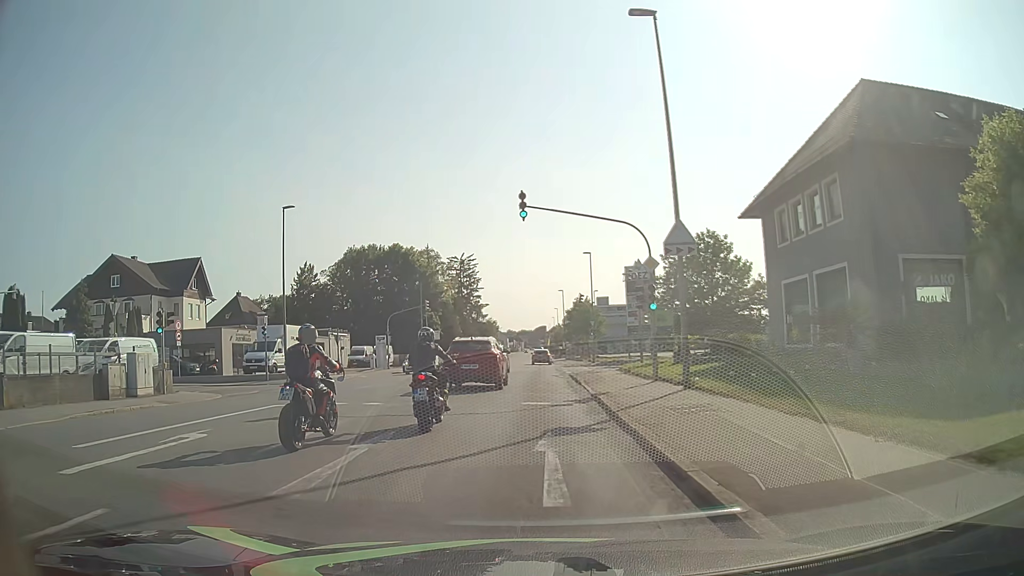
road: tertiary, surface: asphalt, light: Day
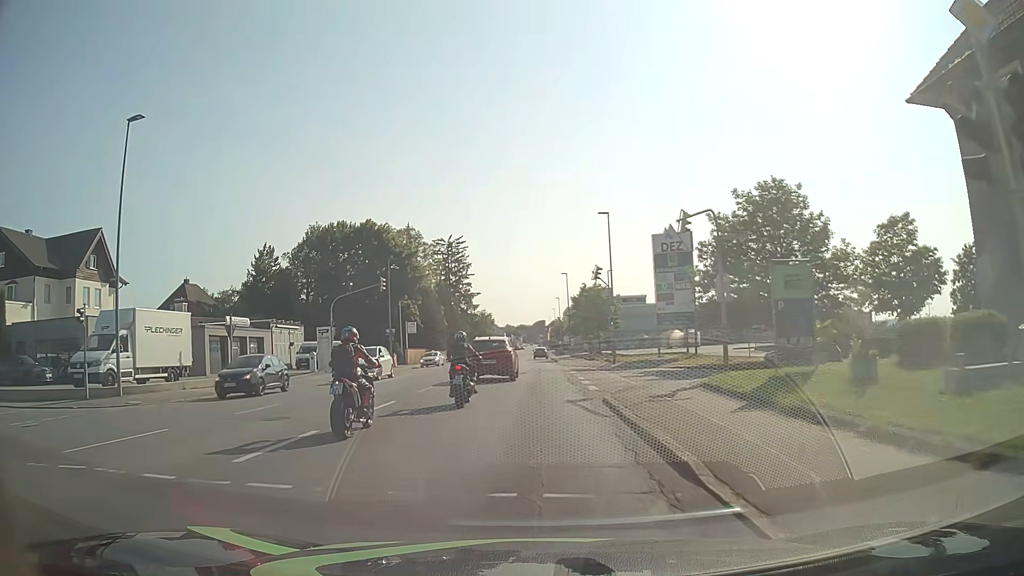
(+0.1, +17.7) m; +1°
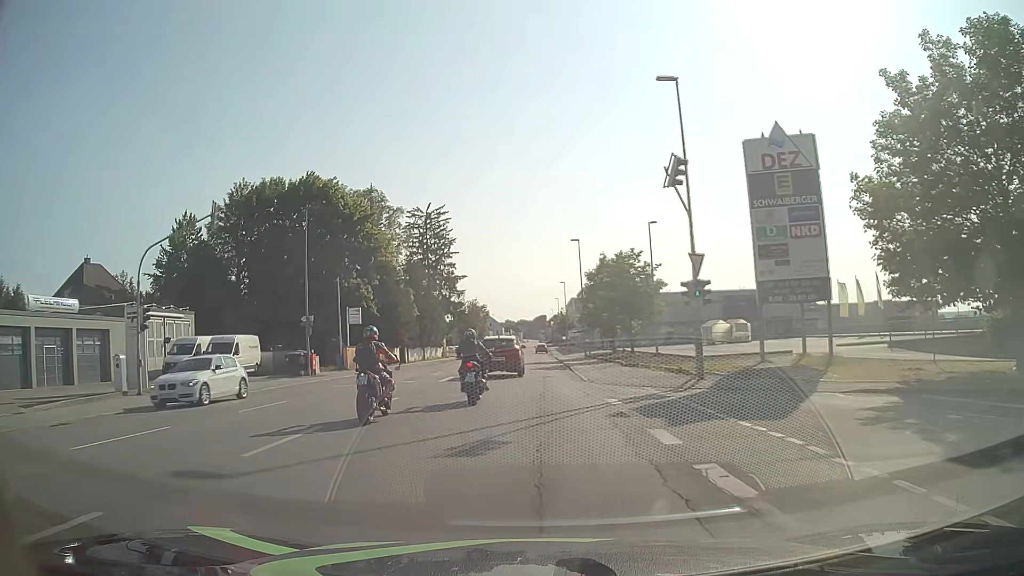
(-0.3, +24.2) m; -1°
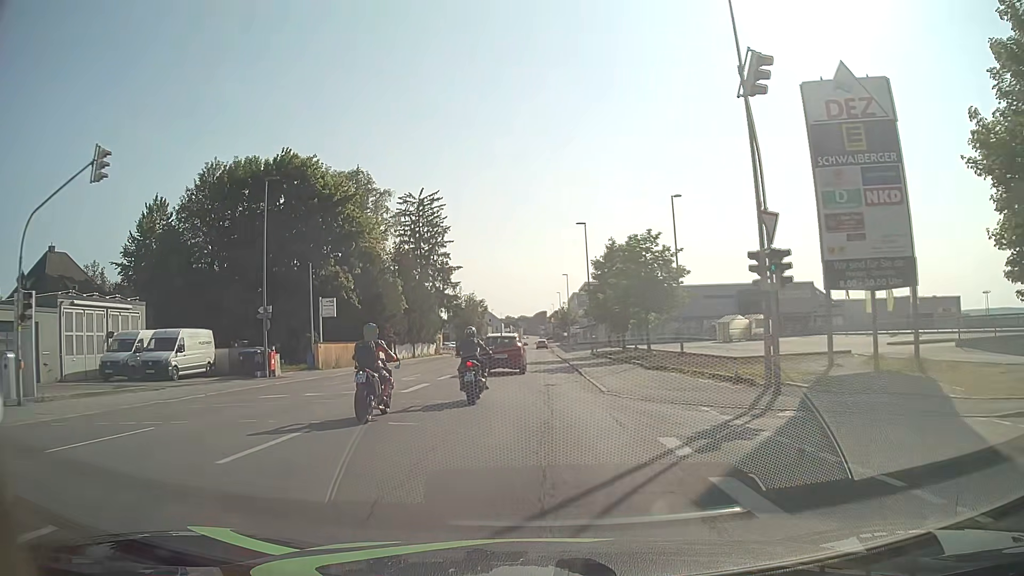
(0.0, +6.8) m; 0°
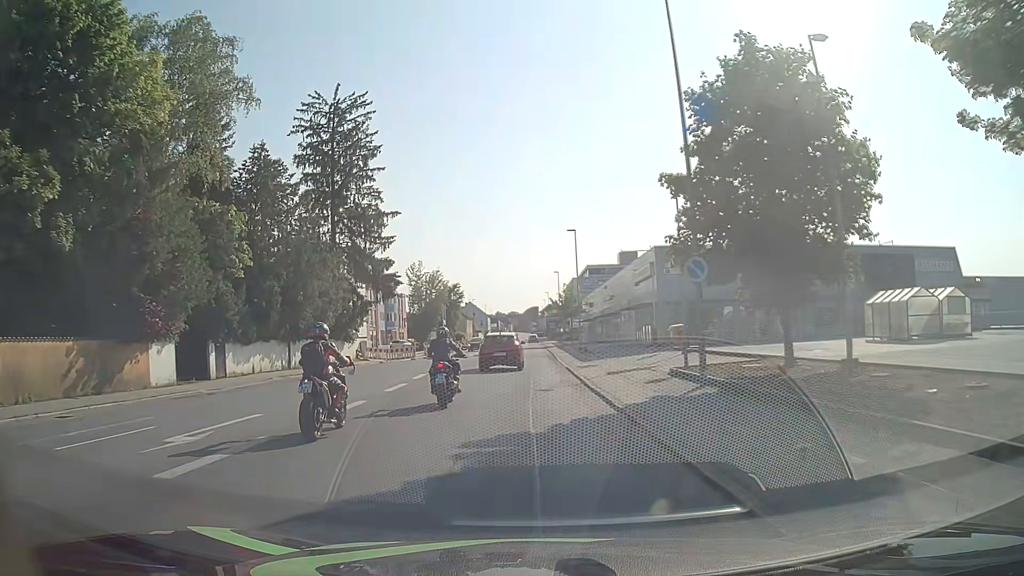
(0.0, +36.3) m; +1°
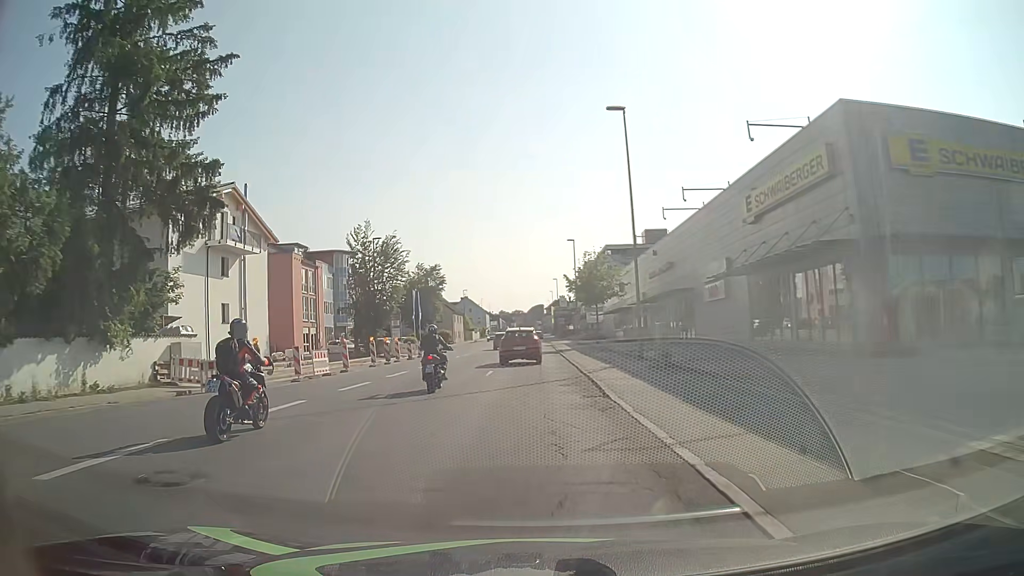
(-0.2, +31.1) m; -1°
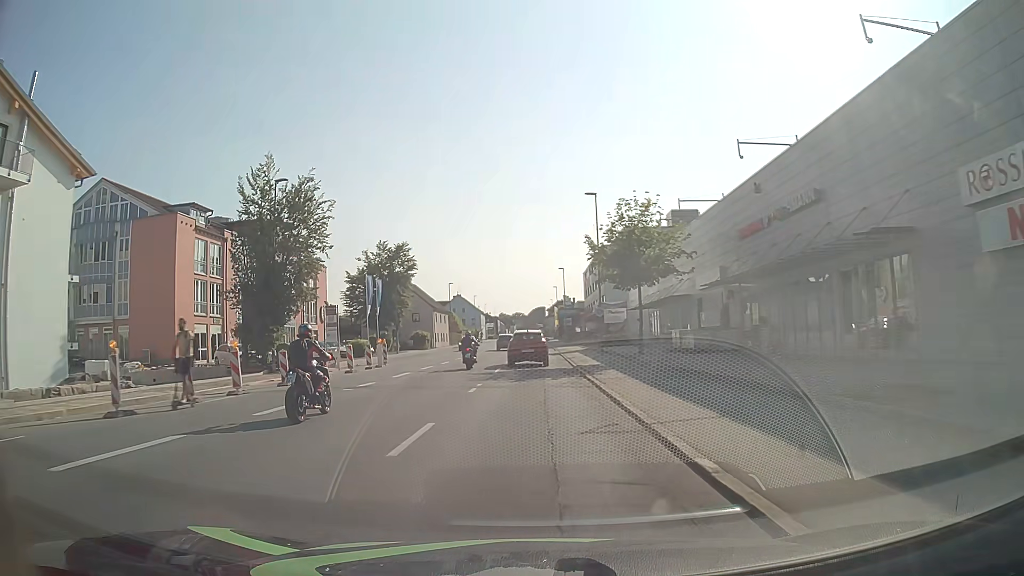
(+0.1, +23.6) m; 0°
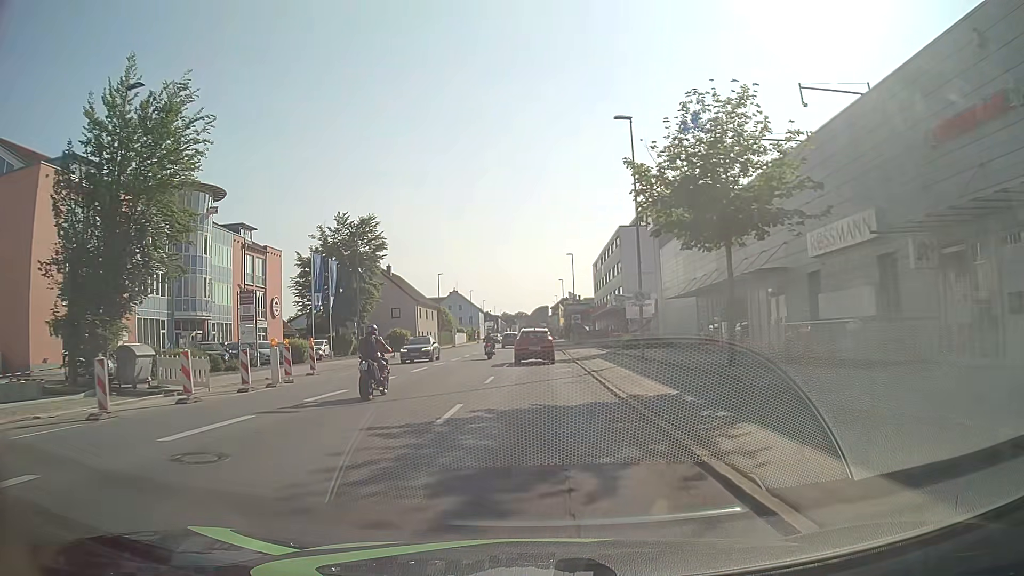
(0.0, +15.7) m; 0°
(0, +10) (0, +20) (0, +30) (0, +40) (0, +50) (0, +60) (0, +70) (0, +80) (0, +90) (0, +100) m
